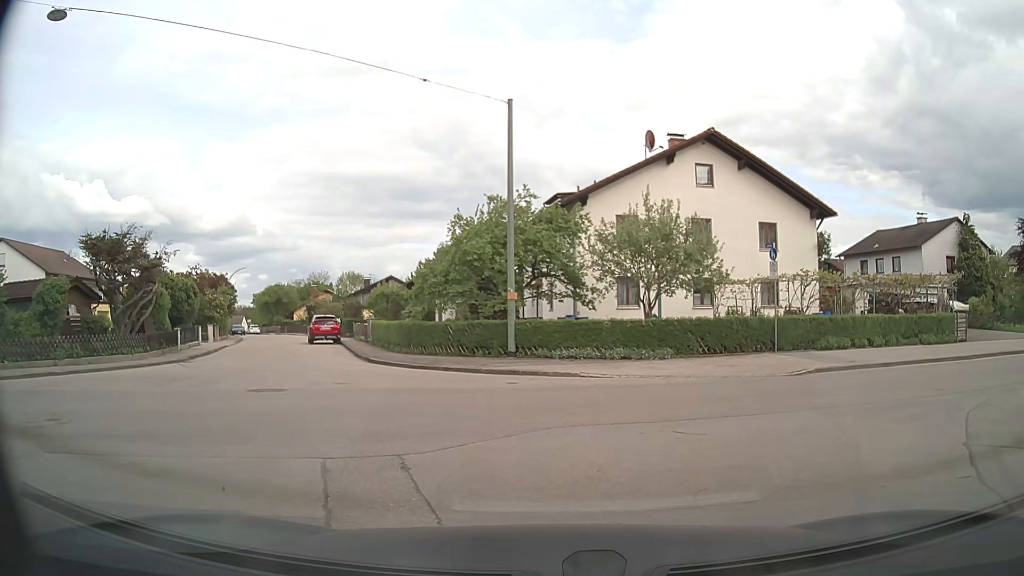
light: Day
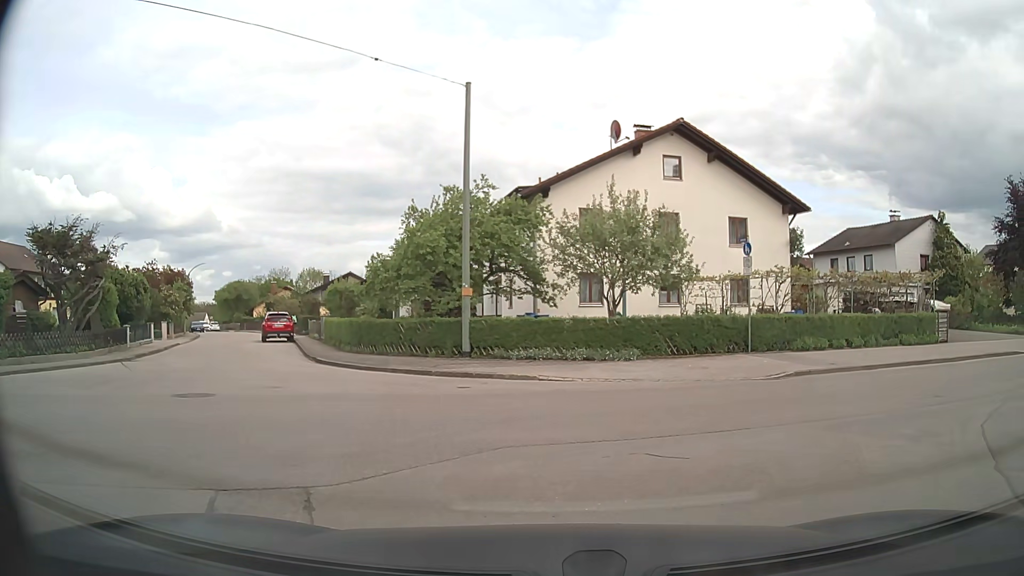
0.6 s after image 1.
(+0.1, +1.4) m; +5°
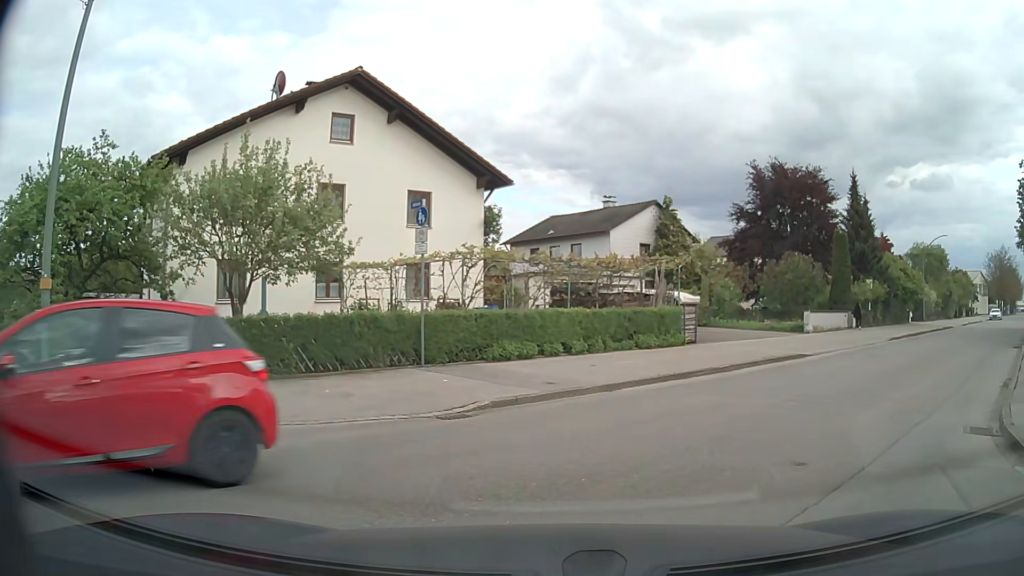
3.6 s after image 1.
(+1.4, +6.2) m; +27°
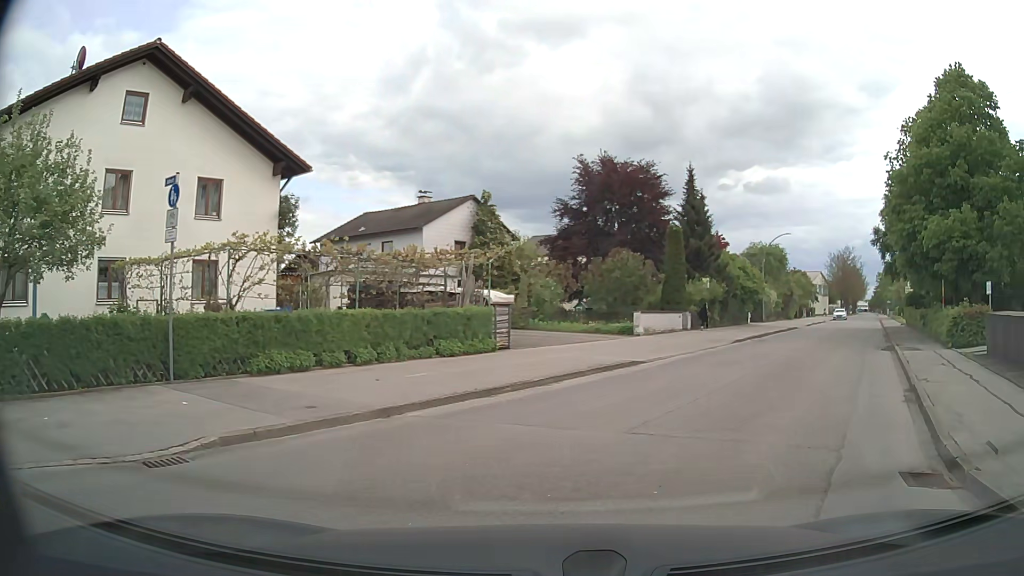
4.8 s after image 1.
(+0.4, +3.0) m; +14°
(+3, +10) (+7, +18) (+12, +27) (+17, +36) (+22, +45) (+27, +53) (+32, +62) (+36, +71) (+41, +80) (+46, +88) m
